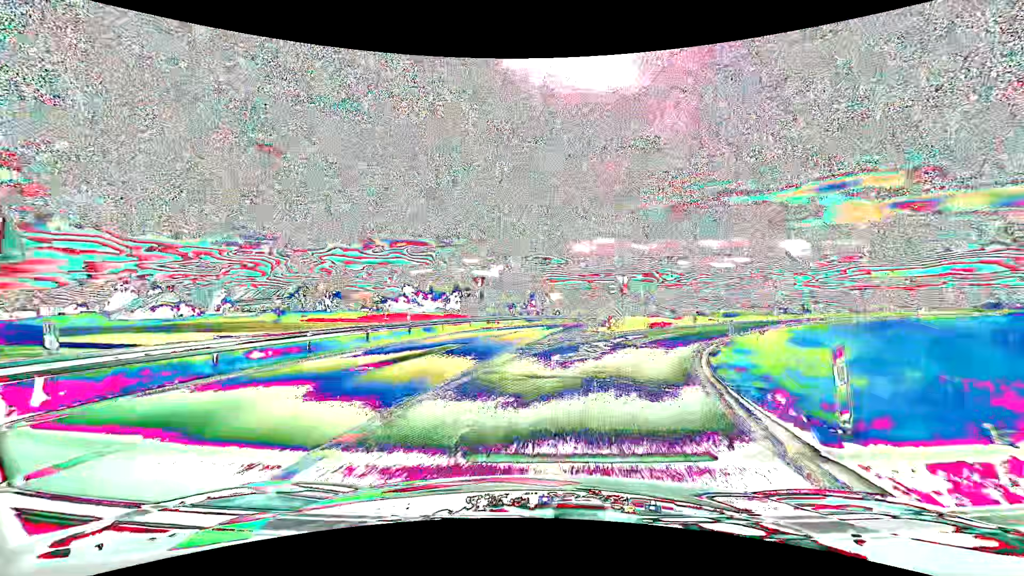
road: motorway_link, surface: asphalt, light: Day
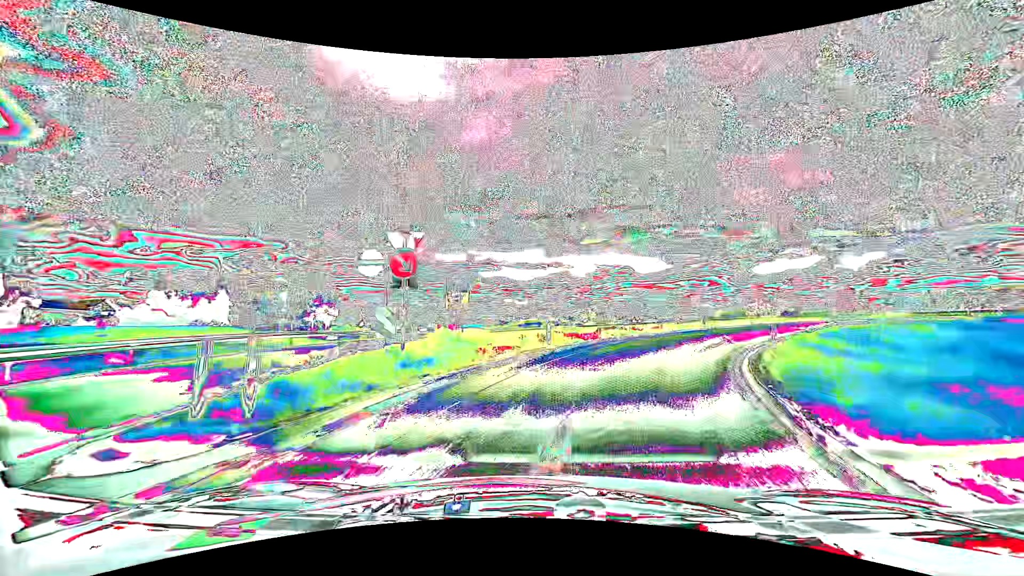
(+3.6, +20.6) m; +22°
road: motorway
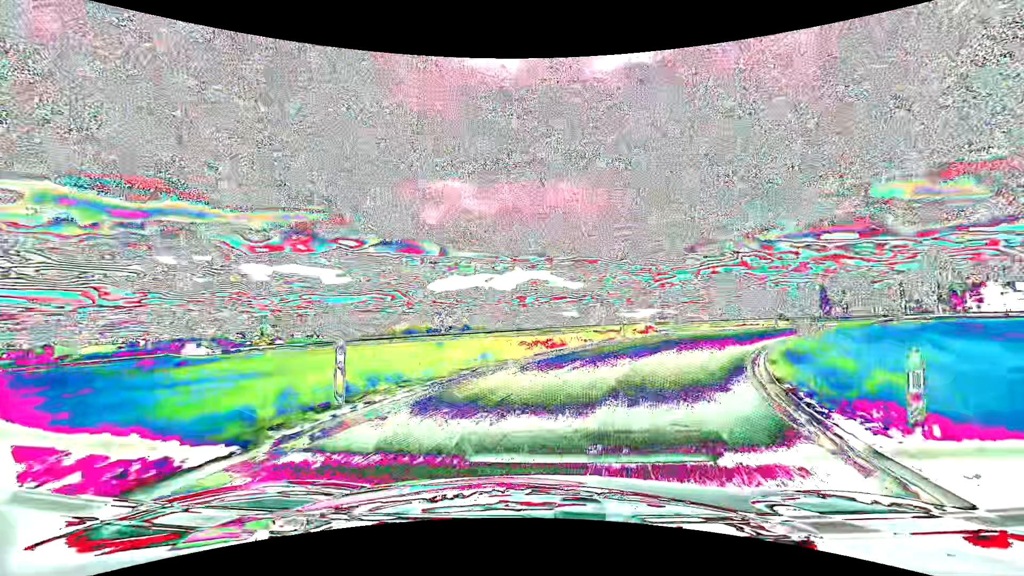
(+7.7, +25.0) m; +35°
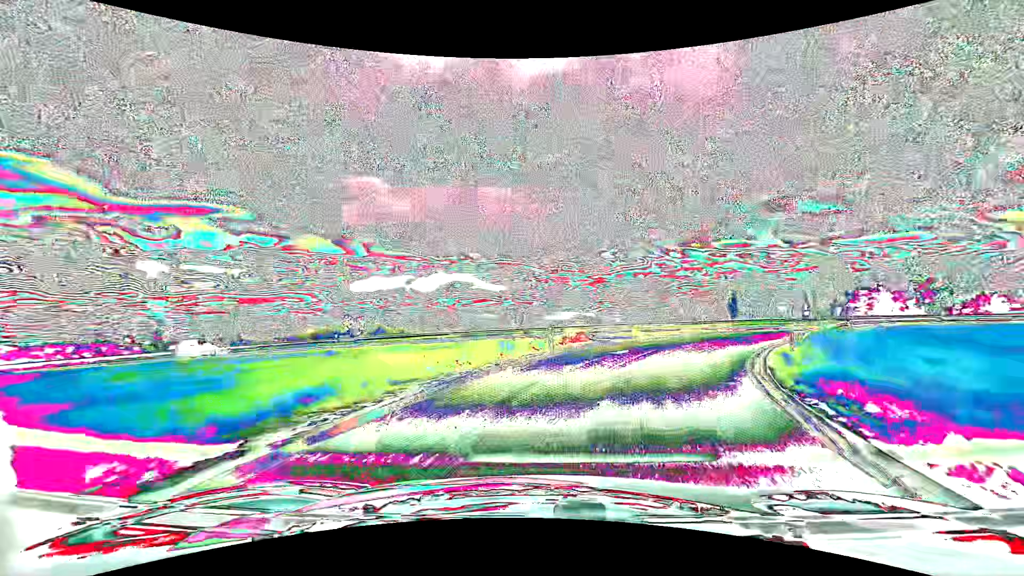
(+0.5, +6.4) m; +9°
